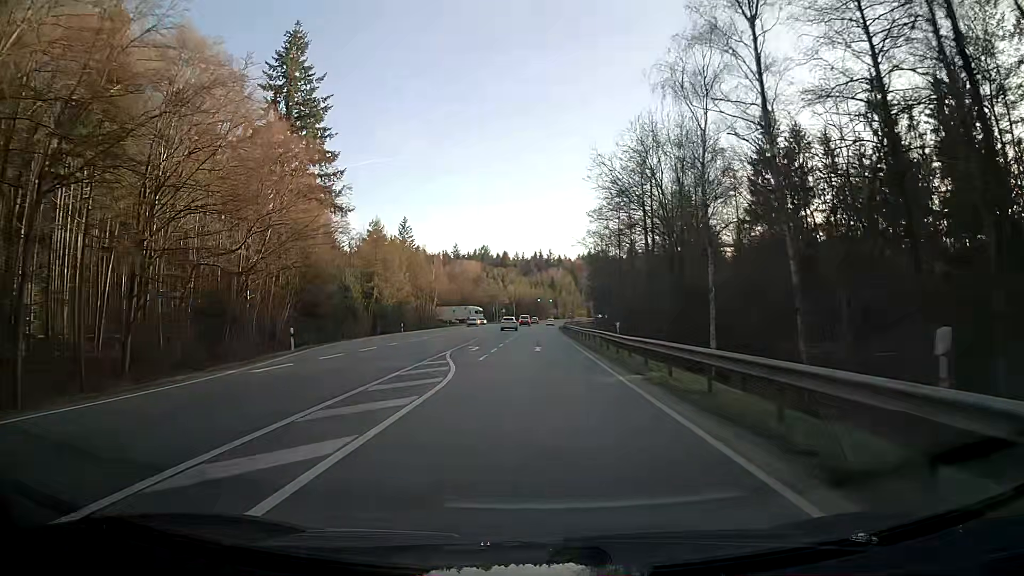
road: secondary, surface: asphalt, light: Day
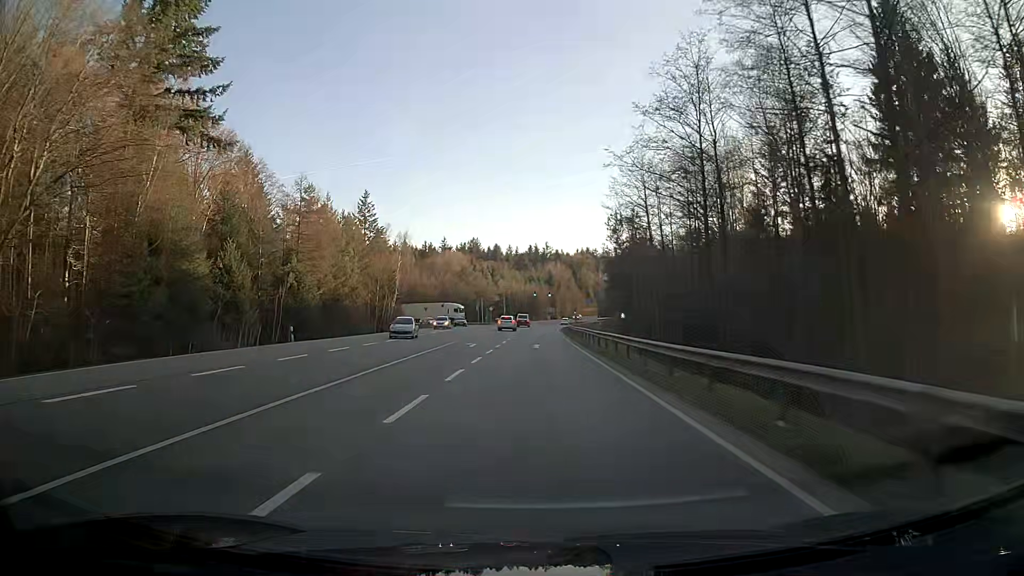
(0.0, +32.2) m; 0°
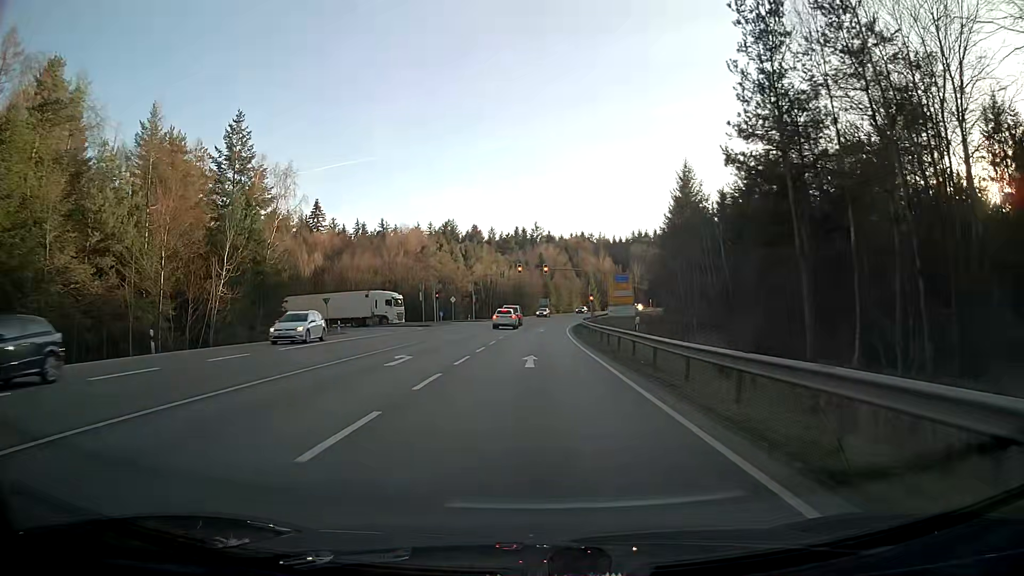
(+0.6, +50.1) m; +1°
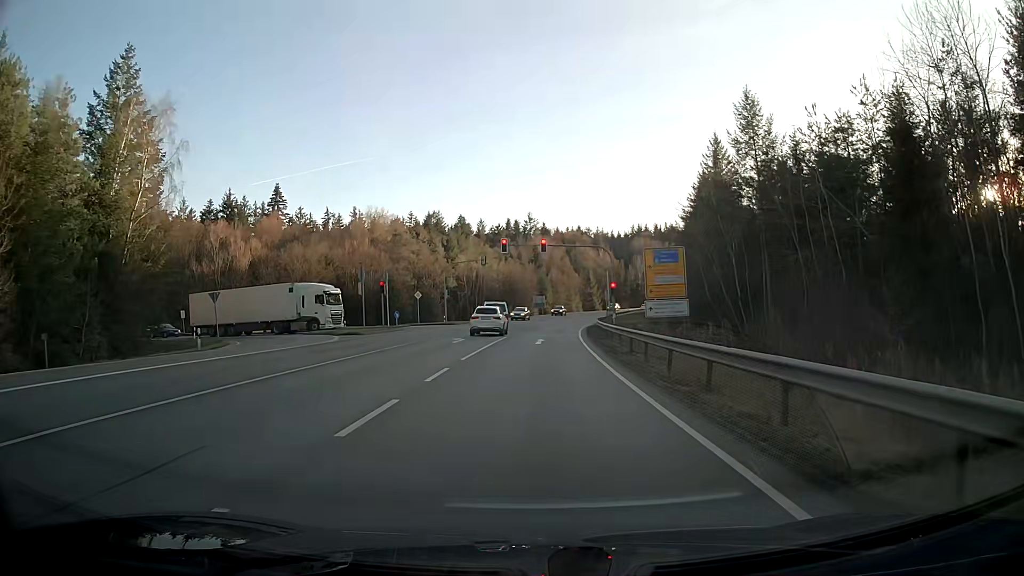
(+0.1, +22.1) m; +1°
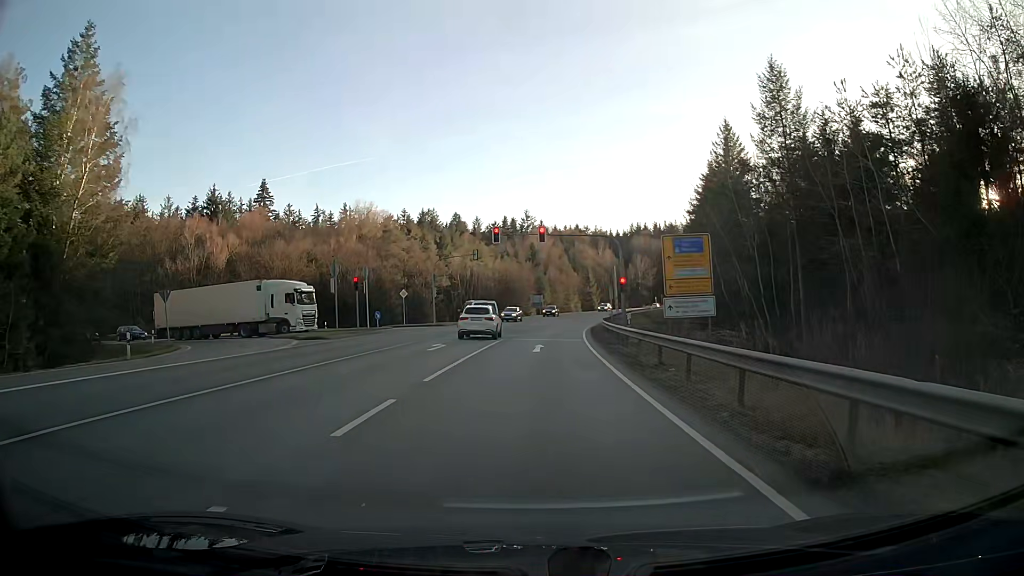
(0.0, +5.9) m; 0°
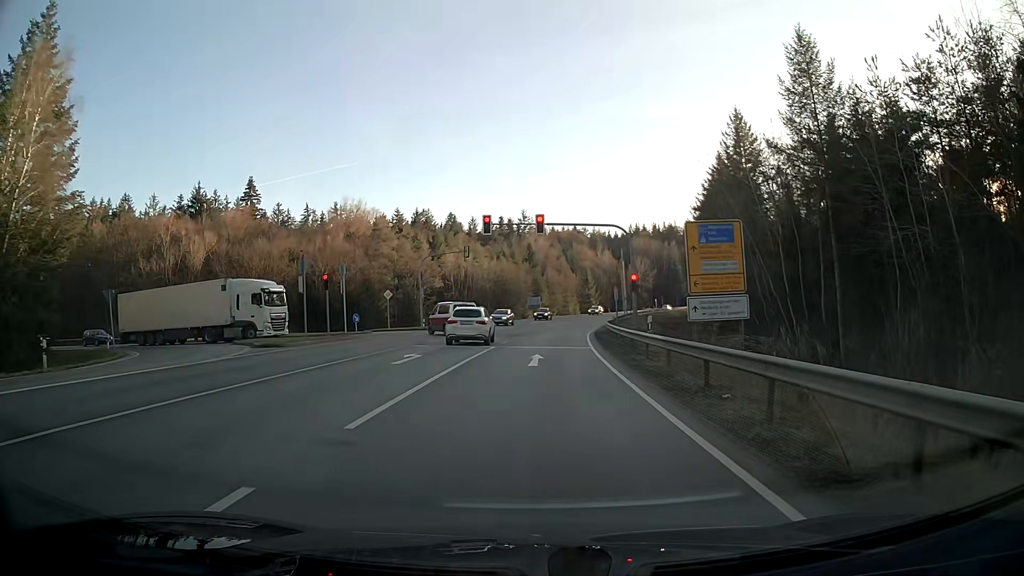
(0.0, +5.3) m; 0°
